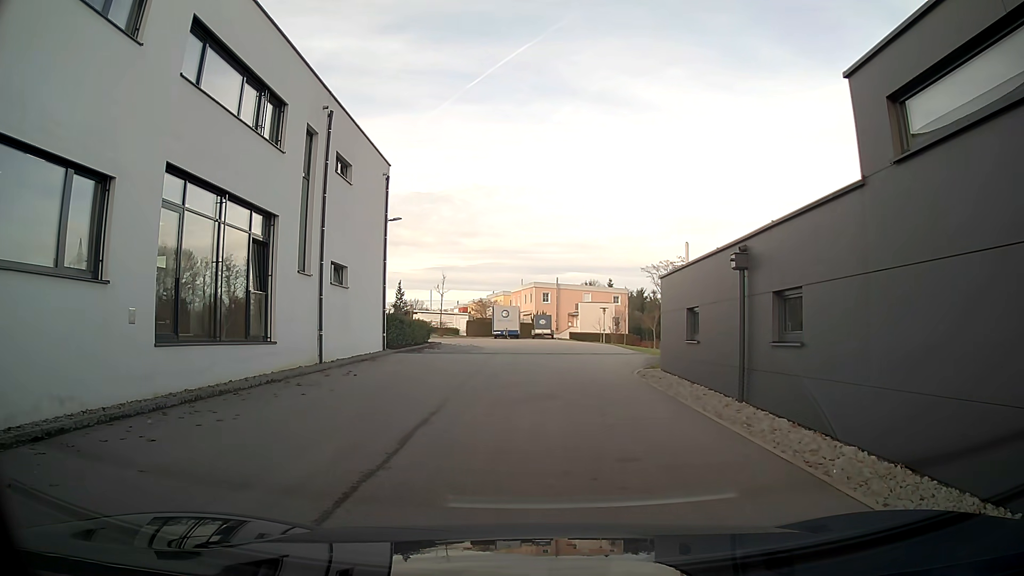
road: secondary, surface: asphalt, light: Day
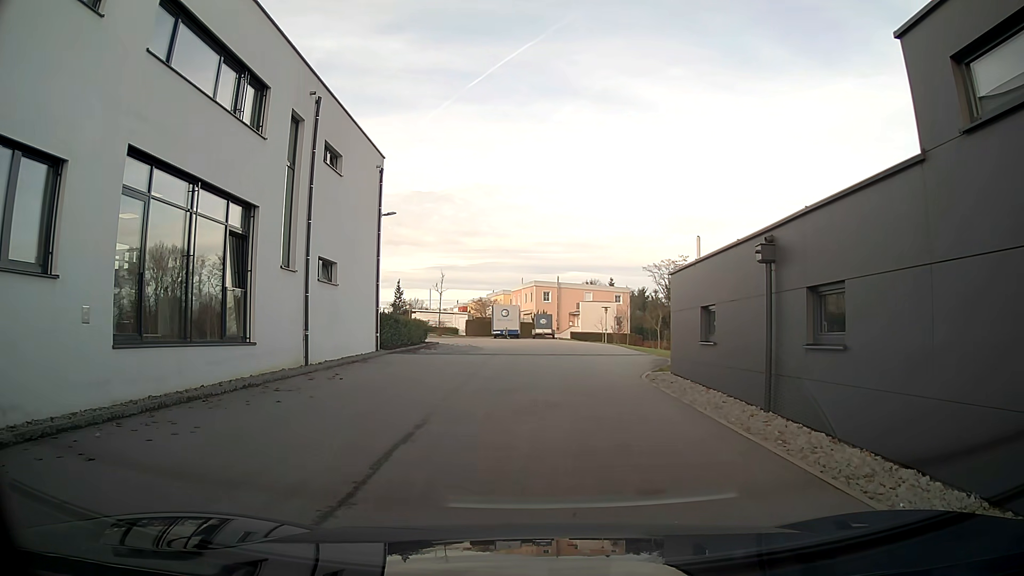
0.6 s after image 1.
(0.0, +1.3) m; 0°
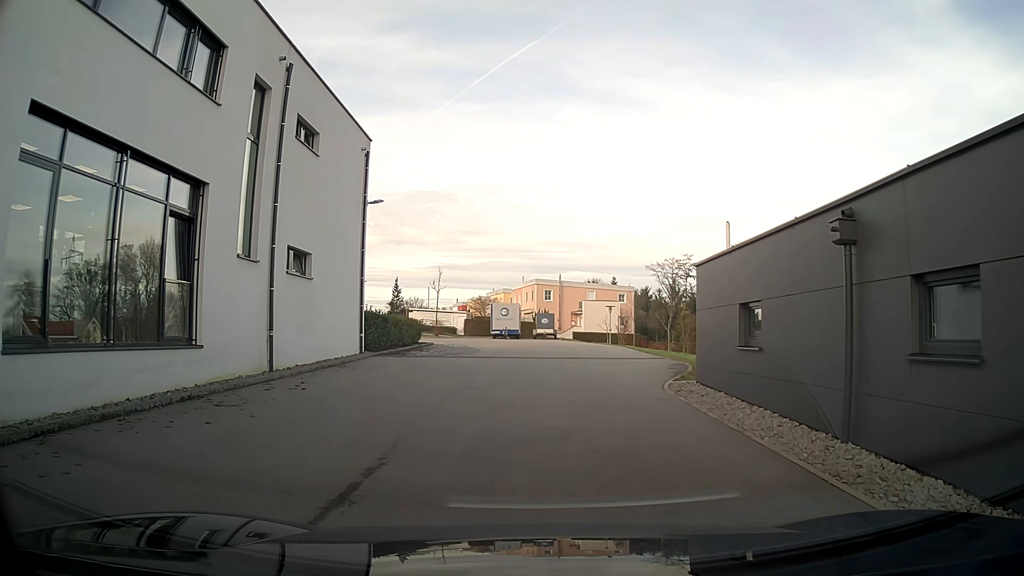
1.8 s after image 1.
(0.0, +2.7) m; 0°
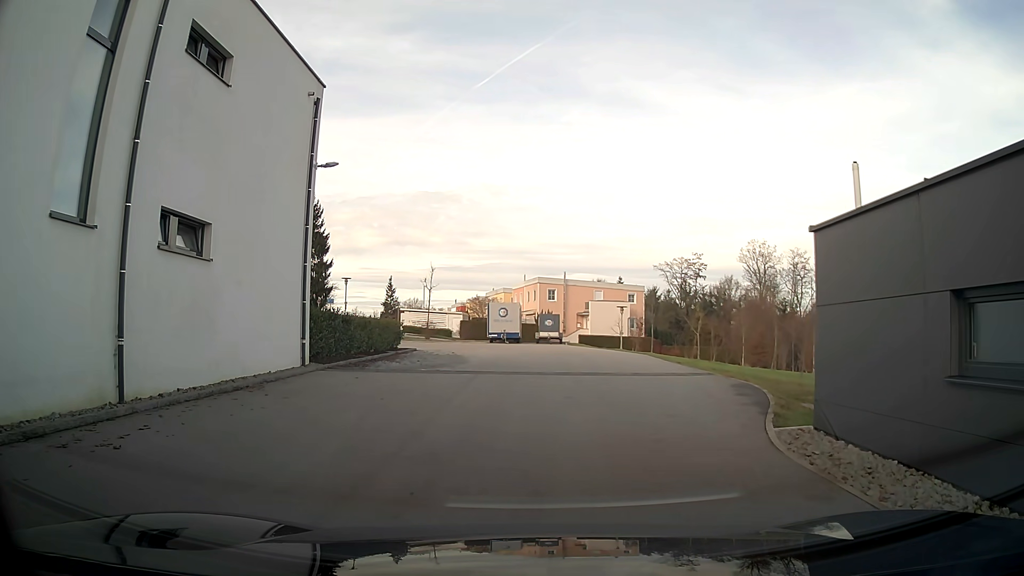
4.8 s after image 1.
(-0.1, +6.4) m; -1°
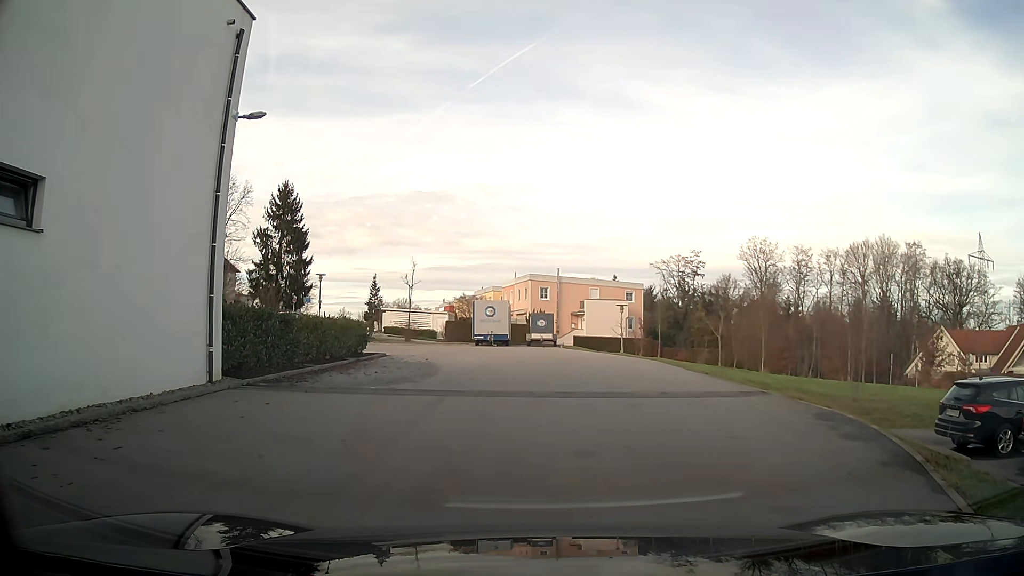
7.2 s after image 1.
(0.0, +5.0) m; +1°
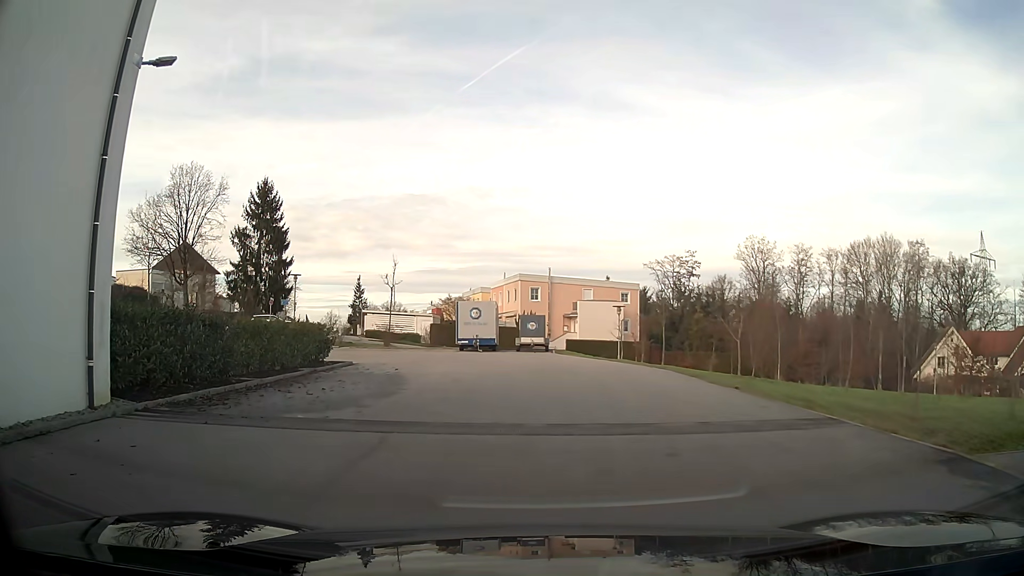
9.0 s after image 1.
(+0.1, +3.8) m; +1°
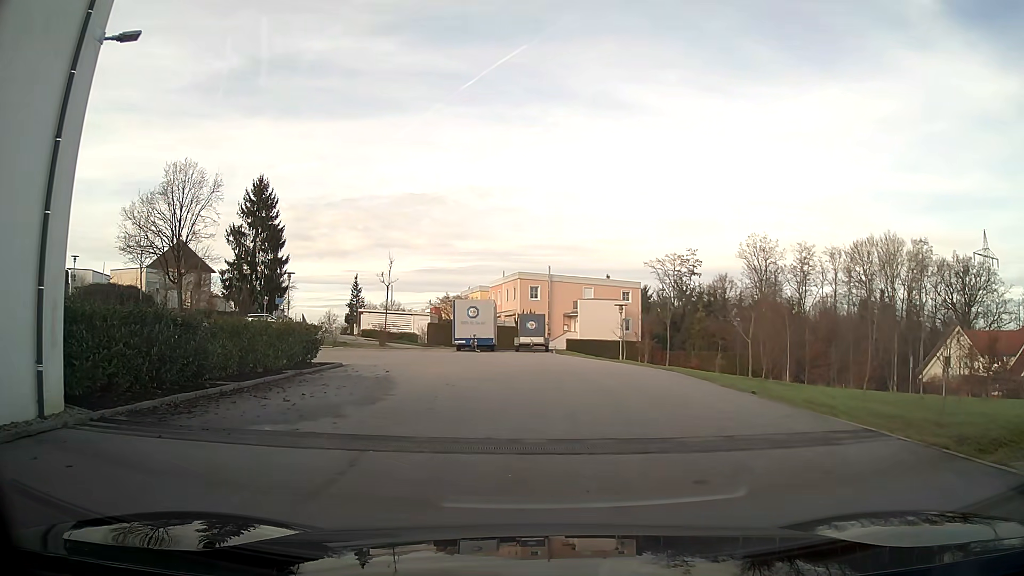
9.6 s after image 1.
(0.0, +1.2) m; -1°
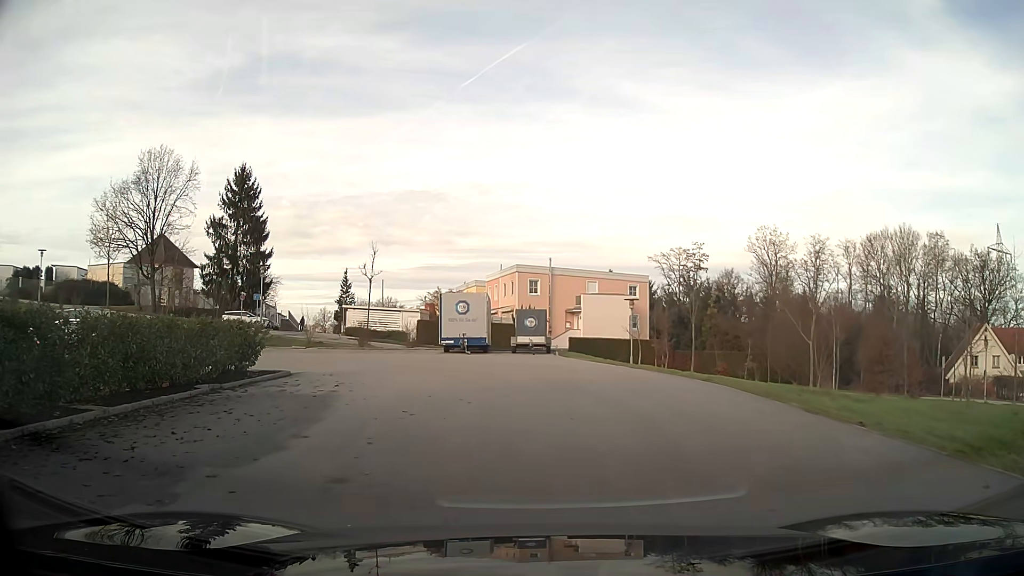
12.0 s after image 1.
(0.0, +5.0) m; 0°
(0, +10) (0, +20) (-7, +27) (-16, +26) (-23, +18) (-26, +9) (-29, -1) (-30, -11) (-29, -21) (-29, -31) m
